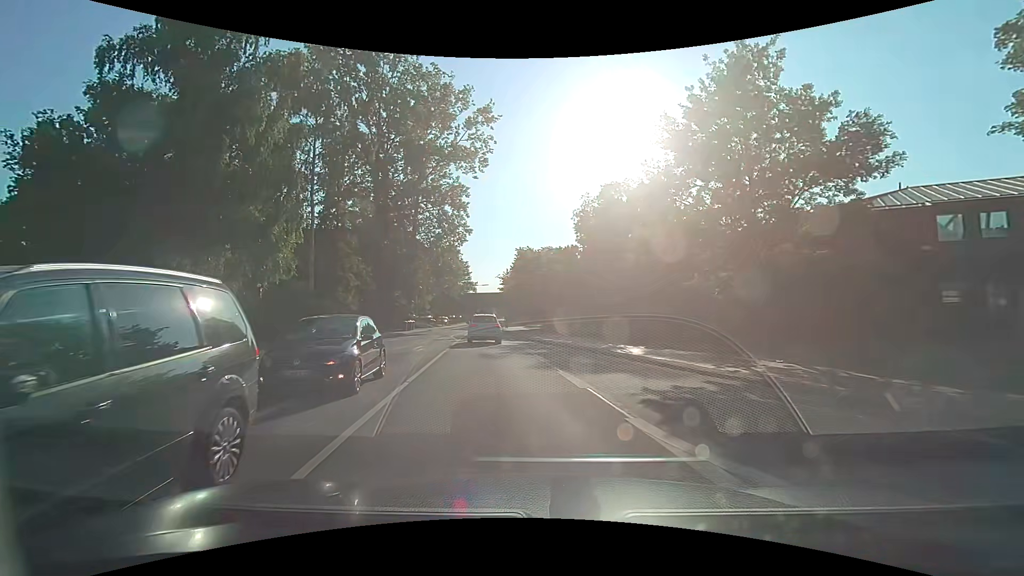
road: secondary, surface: asphalt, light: Day
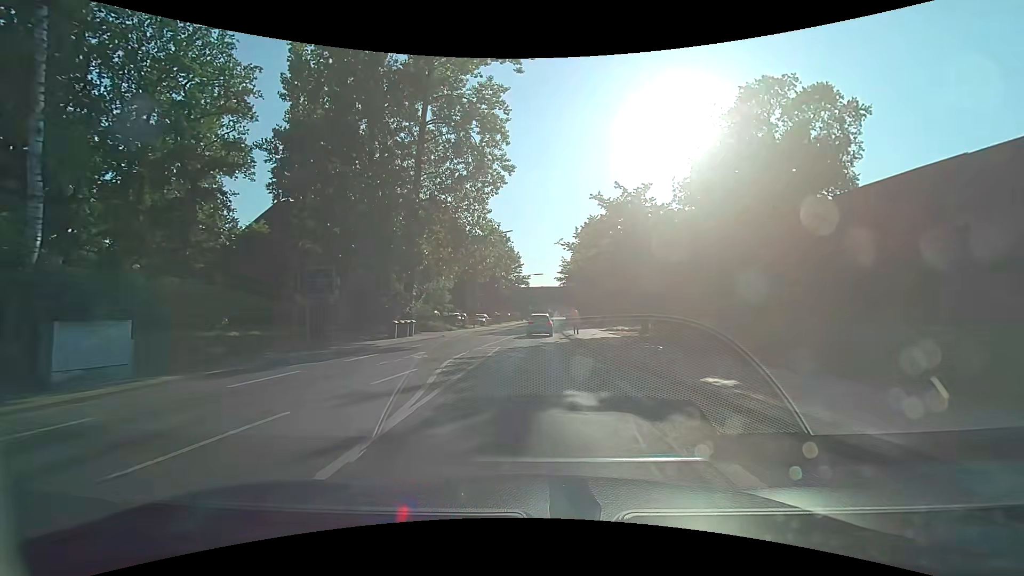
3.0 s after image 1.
(-2.6, +25.9) m; -7°
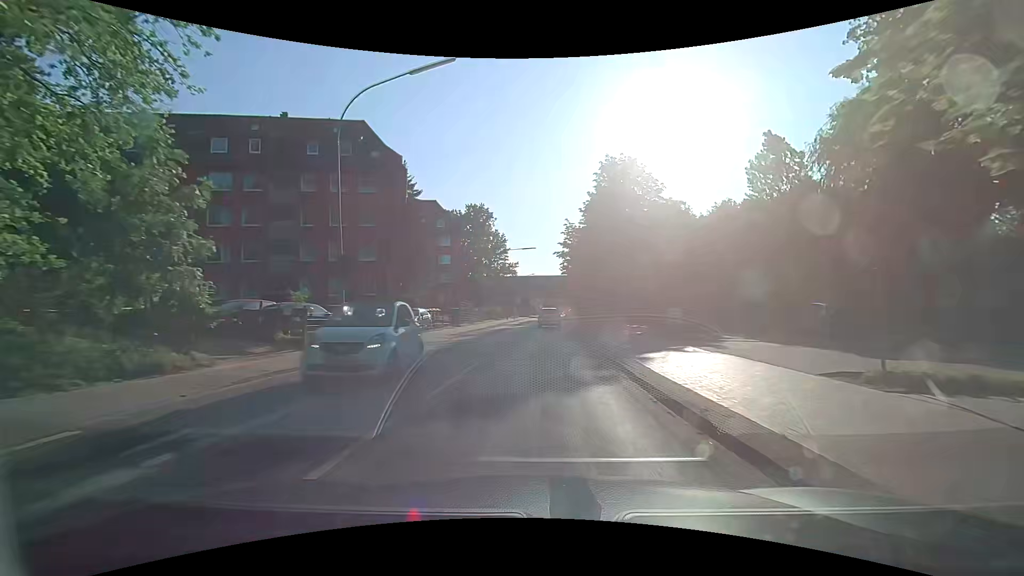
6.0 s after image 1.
(+0.2, +33.0) m; 0°
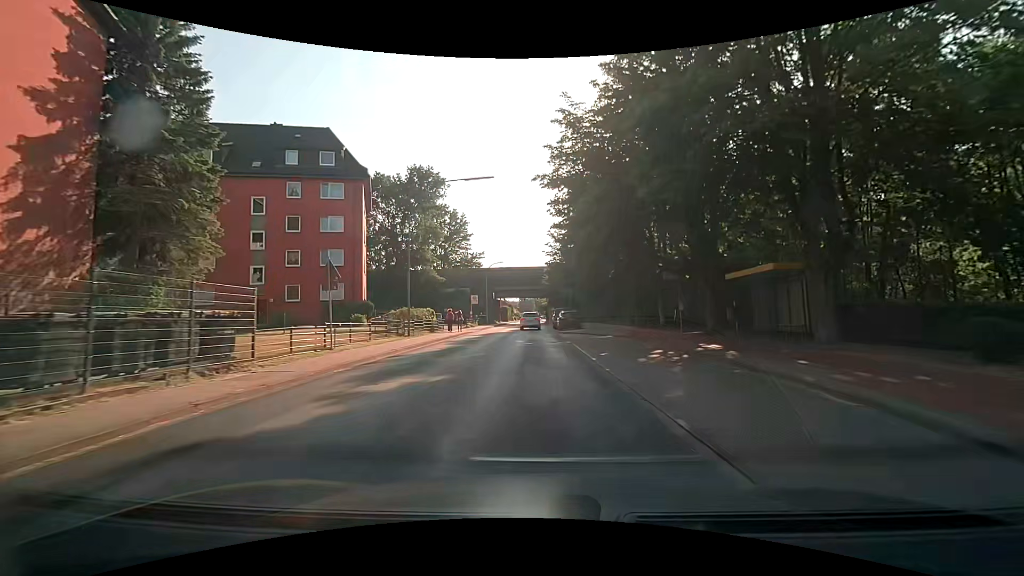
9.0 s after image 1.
(+1.8, +33.9) m; +4°
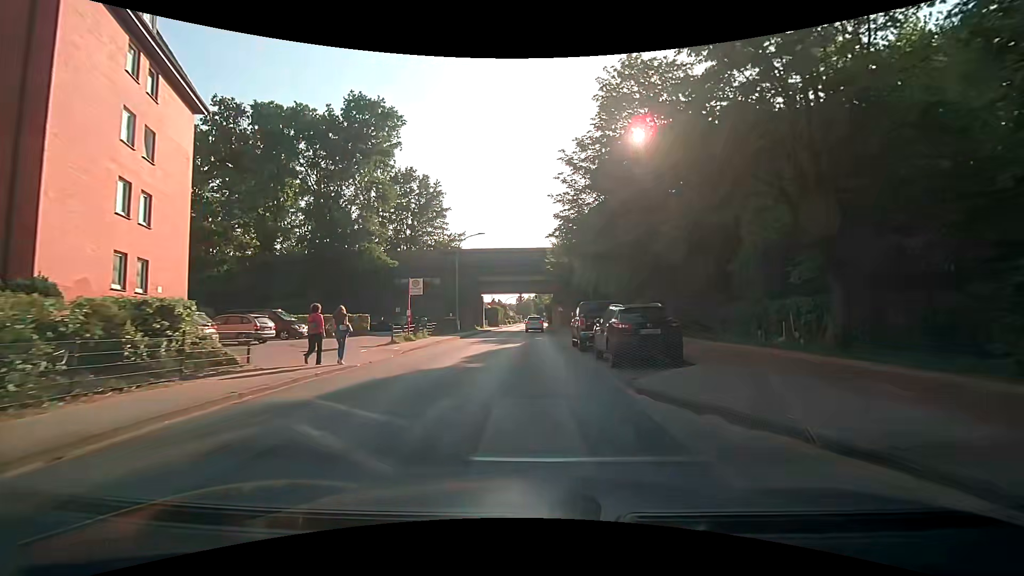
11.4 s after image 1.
(-0.3, +27.4) m; -1°
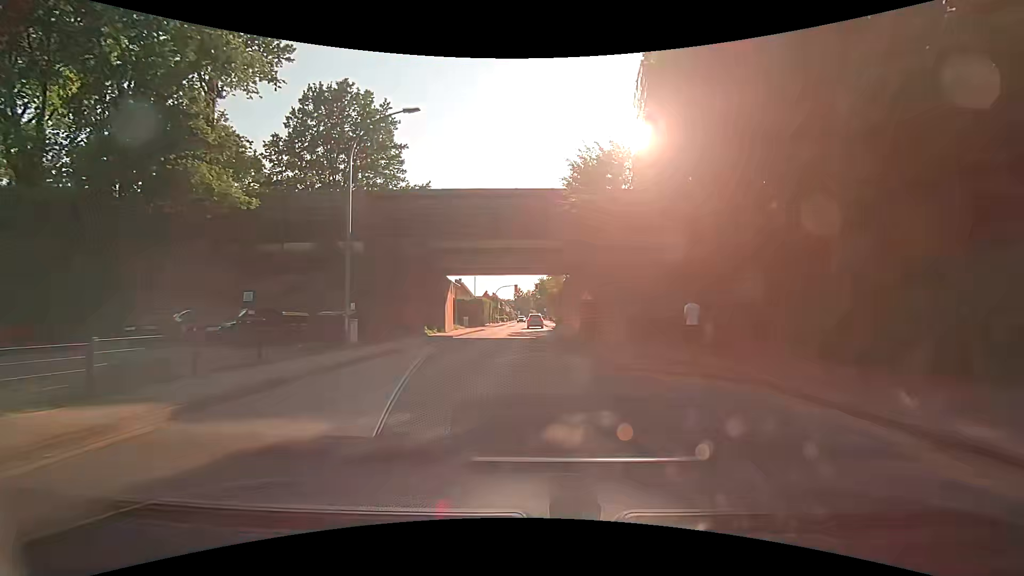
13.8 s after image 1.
(+0.1, +27.8) m; +1°
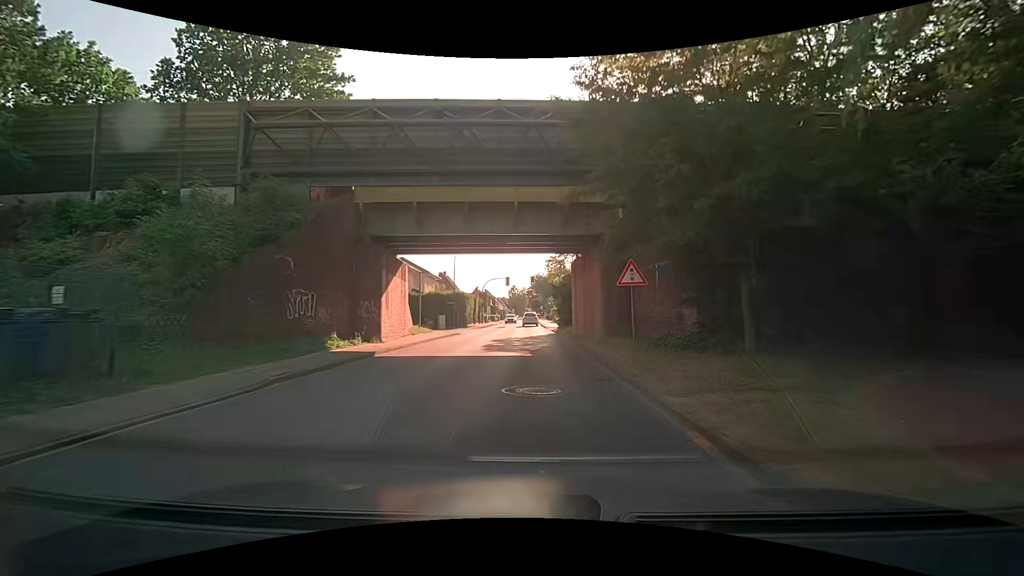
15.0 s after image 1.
(0.0, +14.3) m; 0°
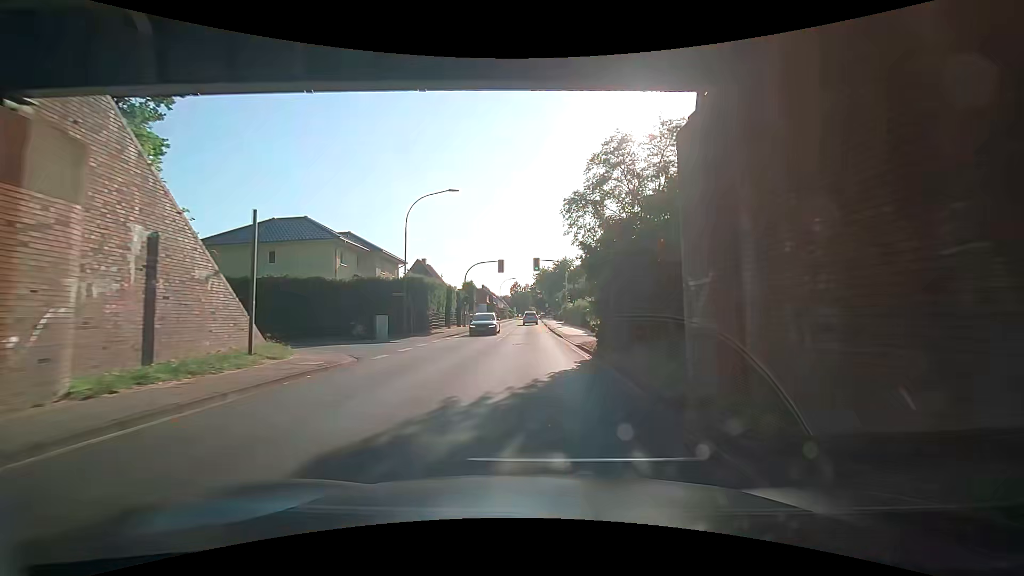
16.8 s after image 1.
(-0.2, +21.8) m; -2°
(0, +10) (0, +20) (0, +30) (0, +40) (0, +50) (+1, +60) (+1, +70) (+1, +80) (+1, +90) (+1, +100) m
